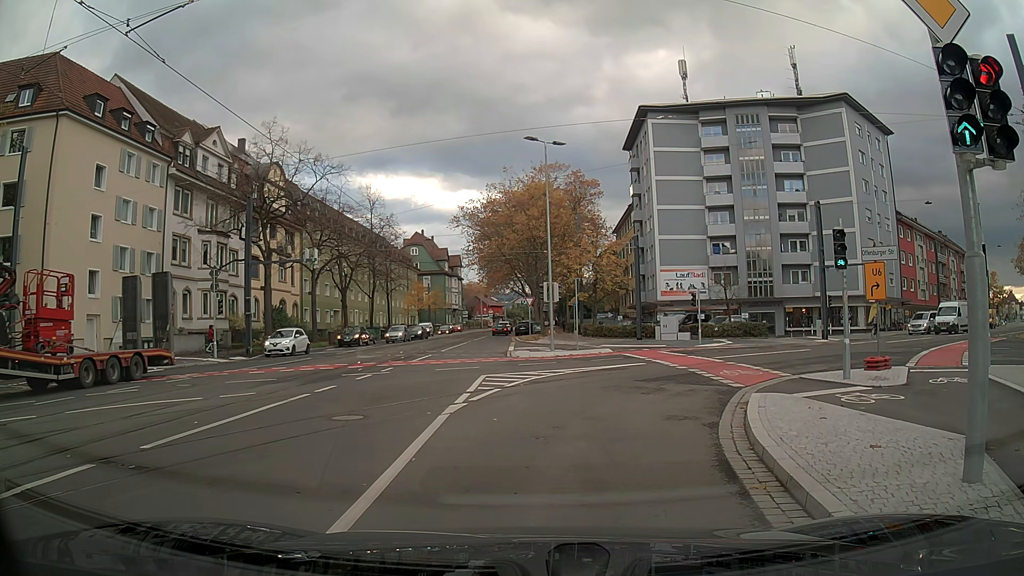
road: primary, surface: asphalt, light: Day
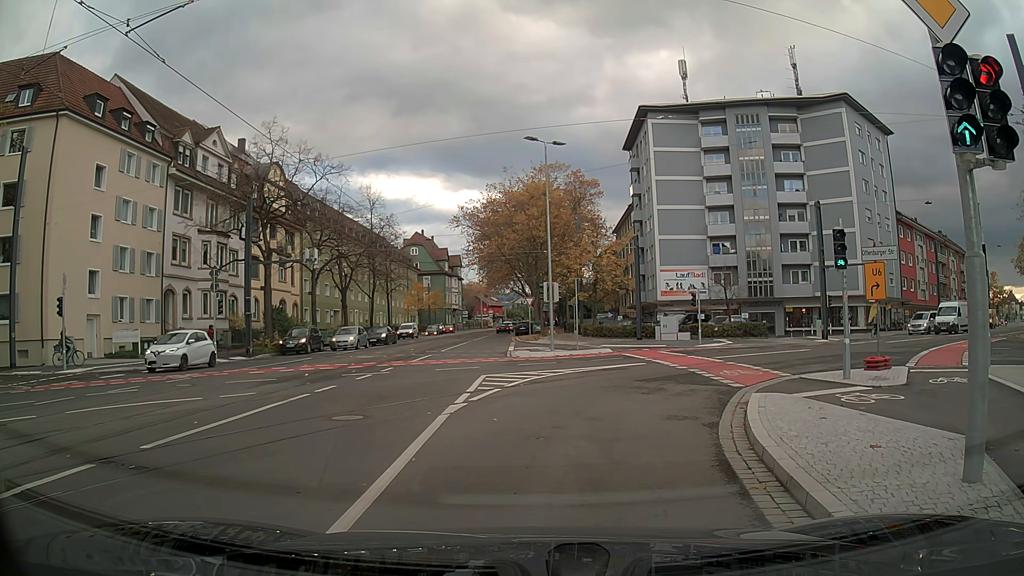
(0.0, 0.0) m; 0°
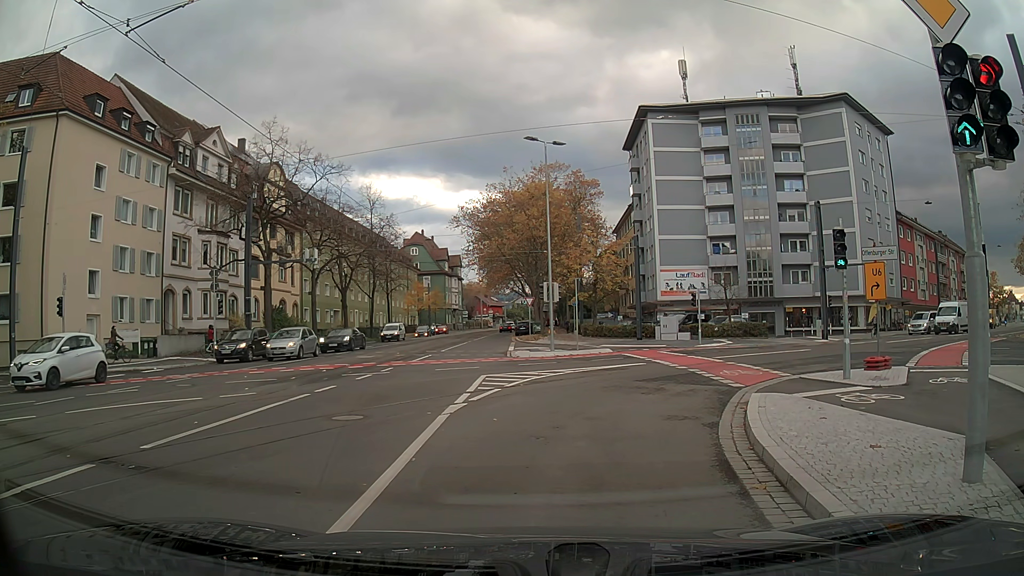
(0.0, 0.0) m; 0°
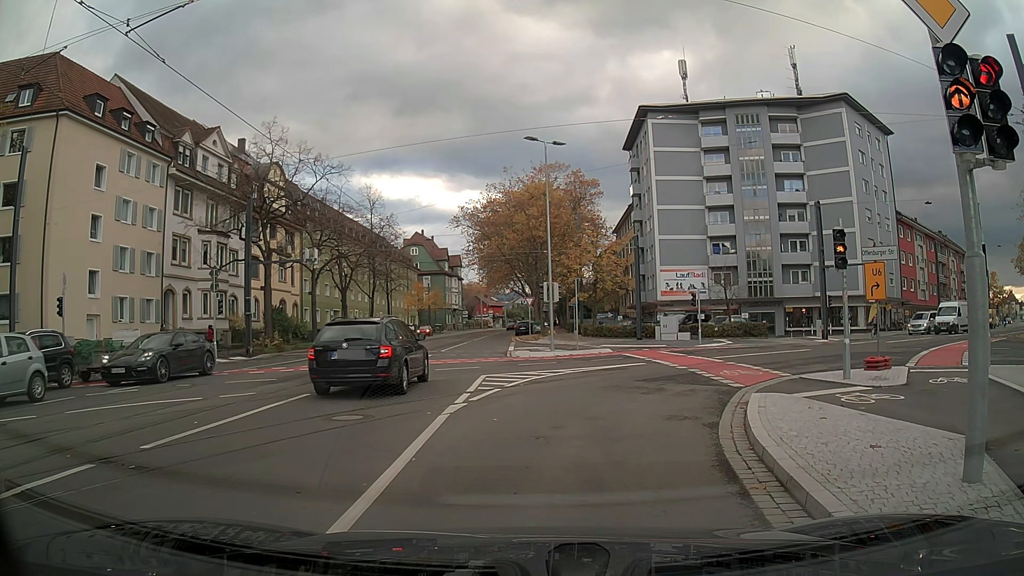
(0.0, 0.0) m; 0°
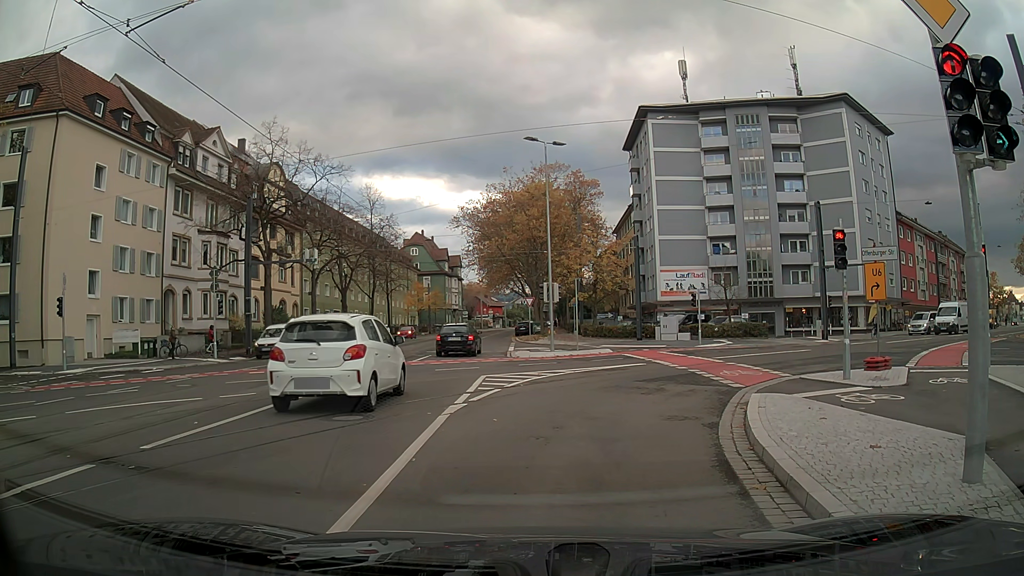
(0.0, 0.0) m; 0°
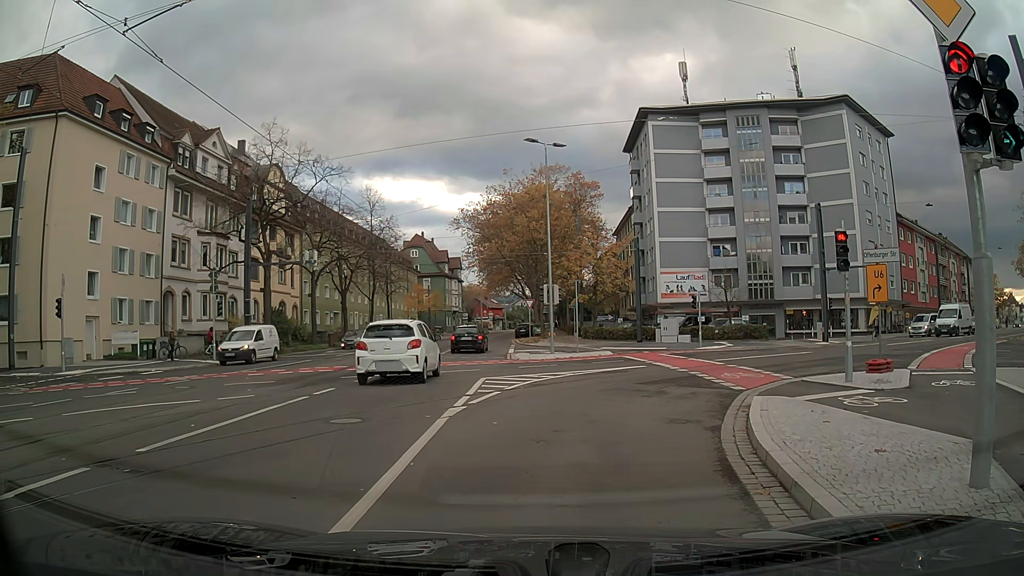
(0.0, +0.1) m; 0°
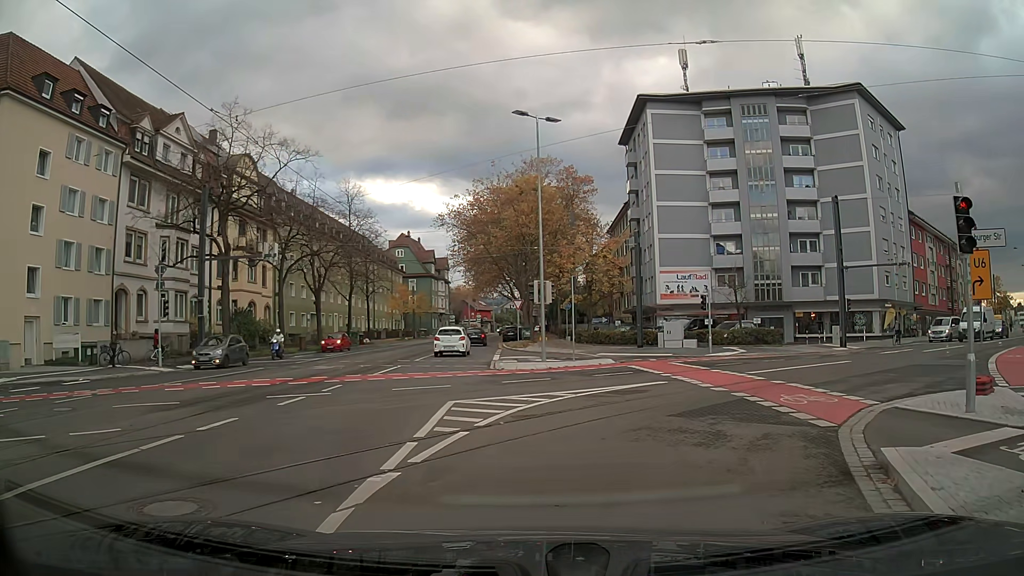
(0.0, +5.0) m; +2°
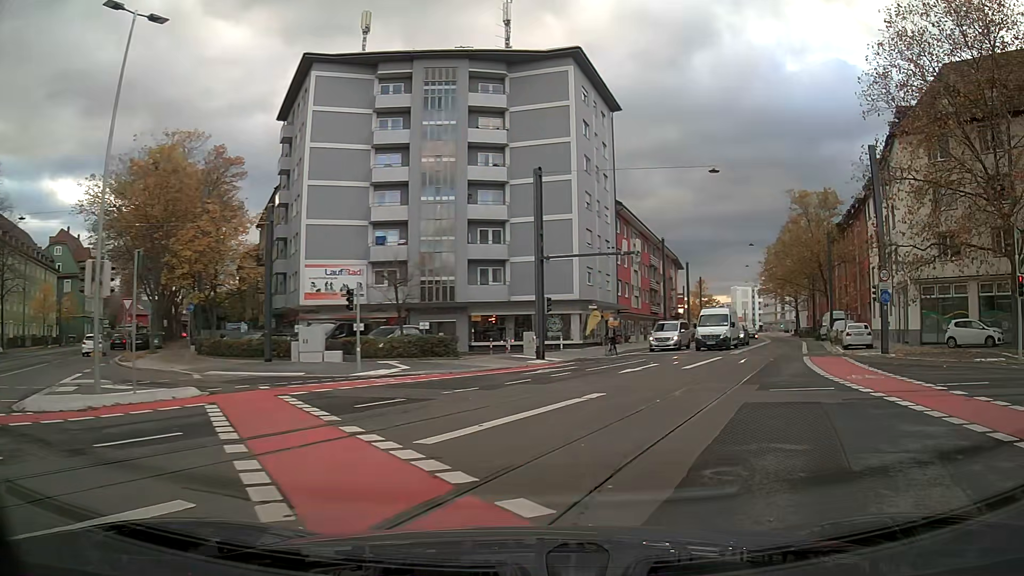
(+2.9, +10.3) m; +32°
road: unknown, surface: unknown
(+2, +10) (+5, +19) (+8, +29) (+11, +38) (+14, +48) (+17, +57) (+20, +67) (+23, +77) (+25, +86) (+27, +96) m
